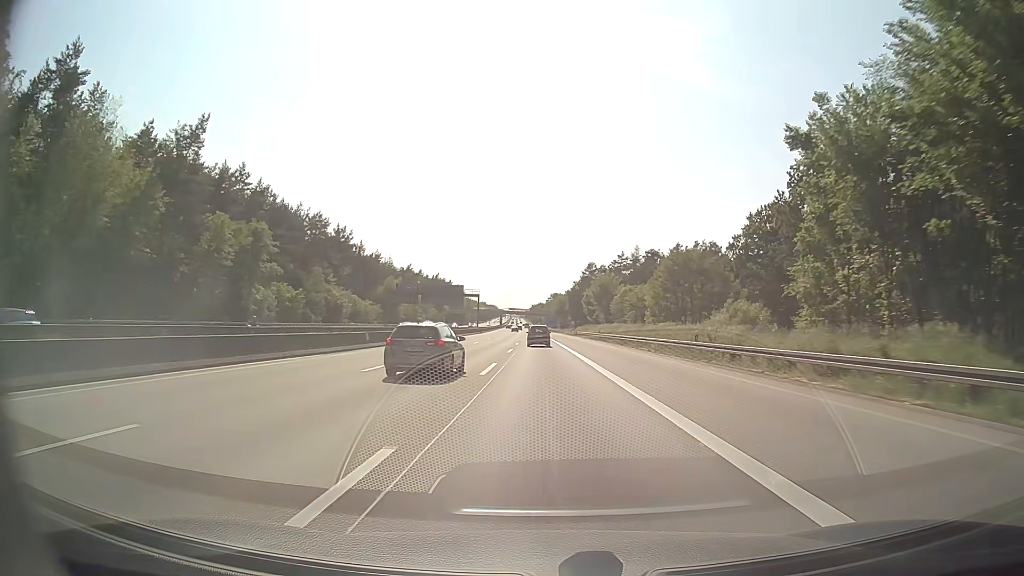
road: motorway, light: Day
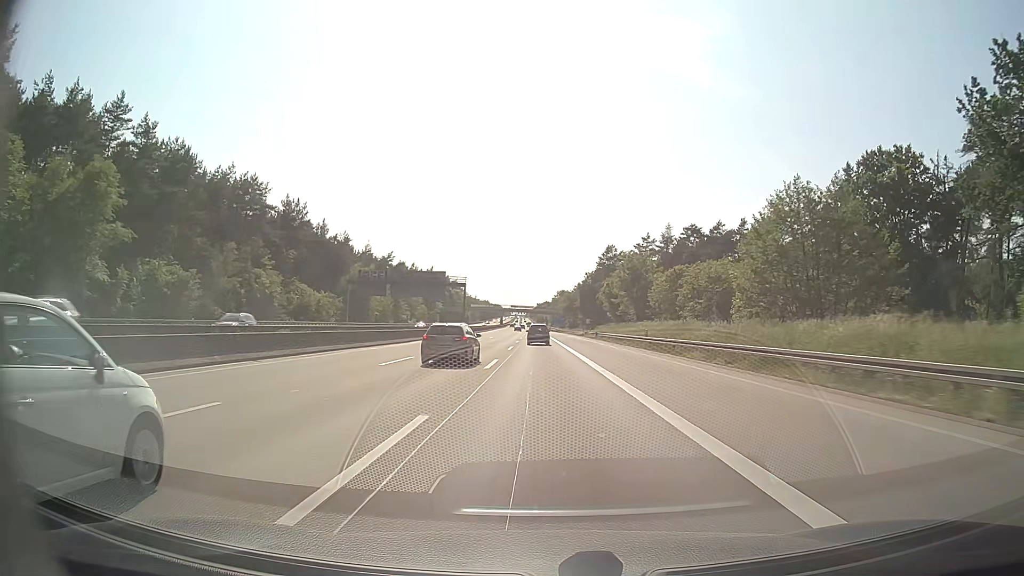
(-0.1, +33.5) m; 0°
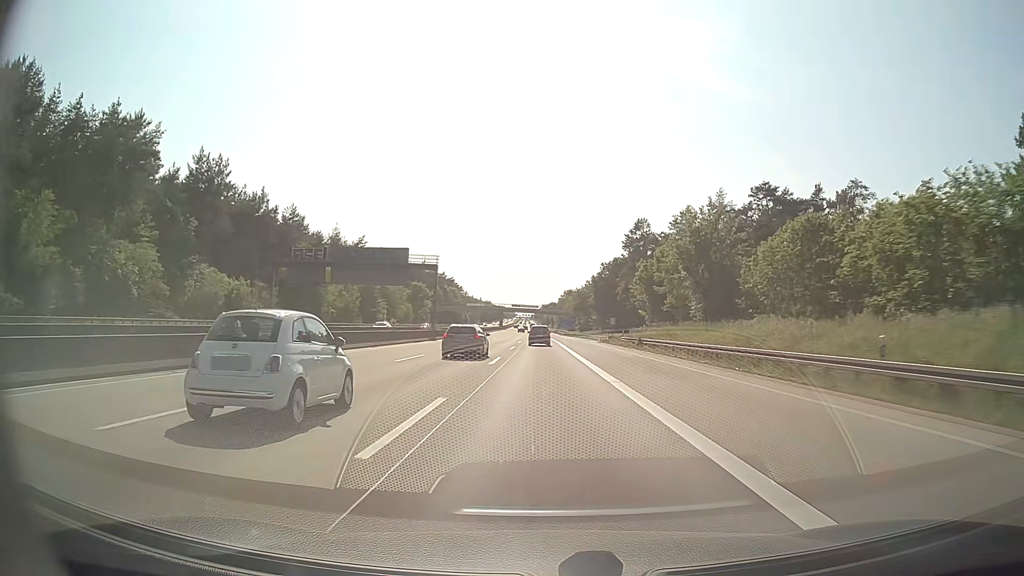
(-0.1, +33.5) m; 0°
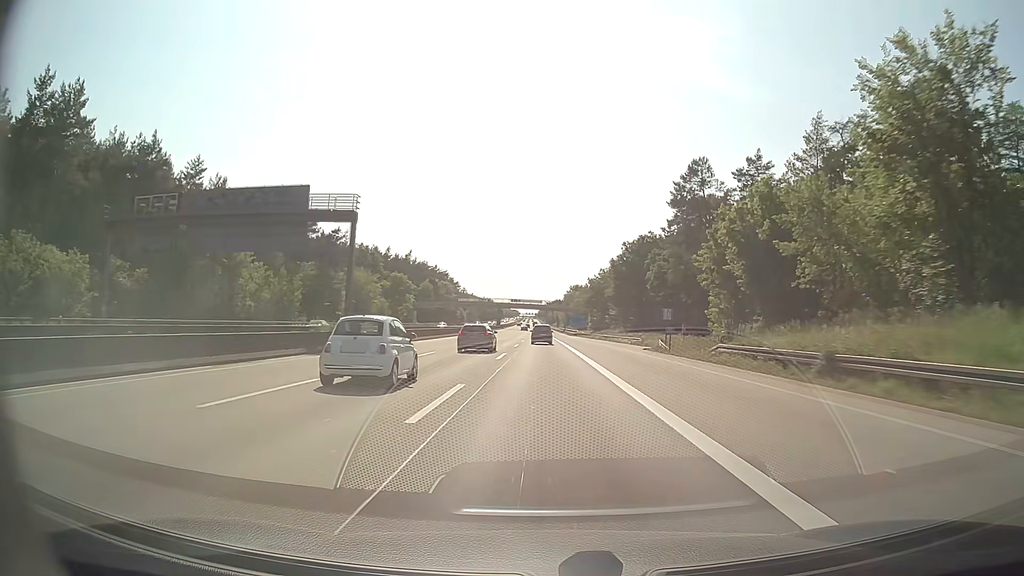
(-0.1, +33.5) m; 0°
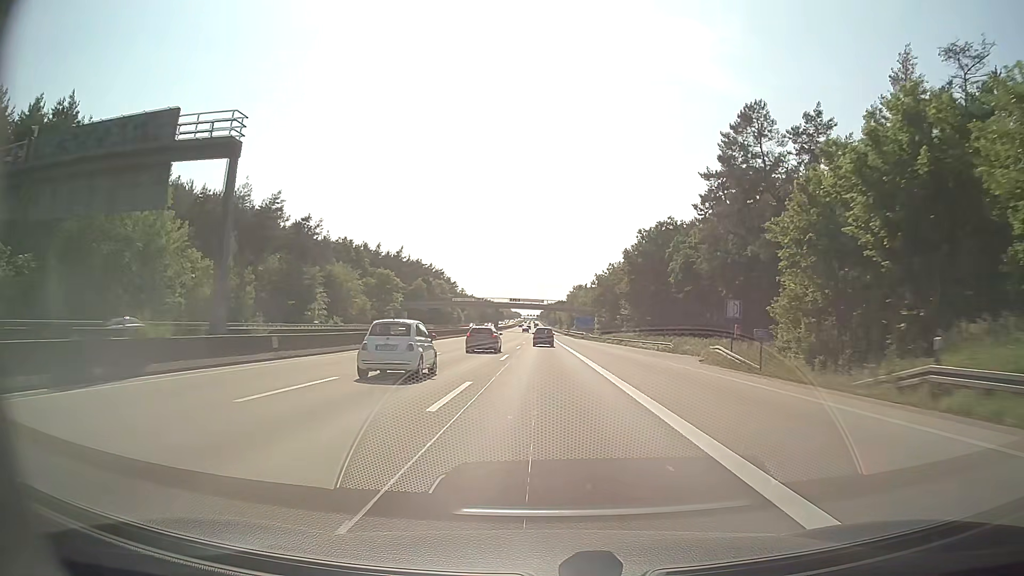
(0.0, +16.8) m; 0°
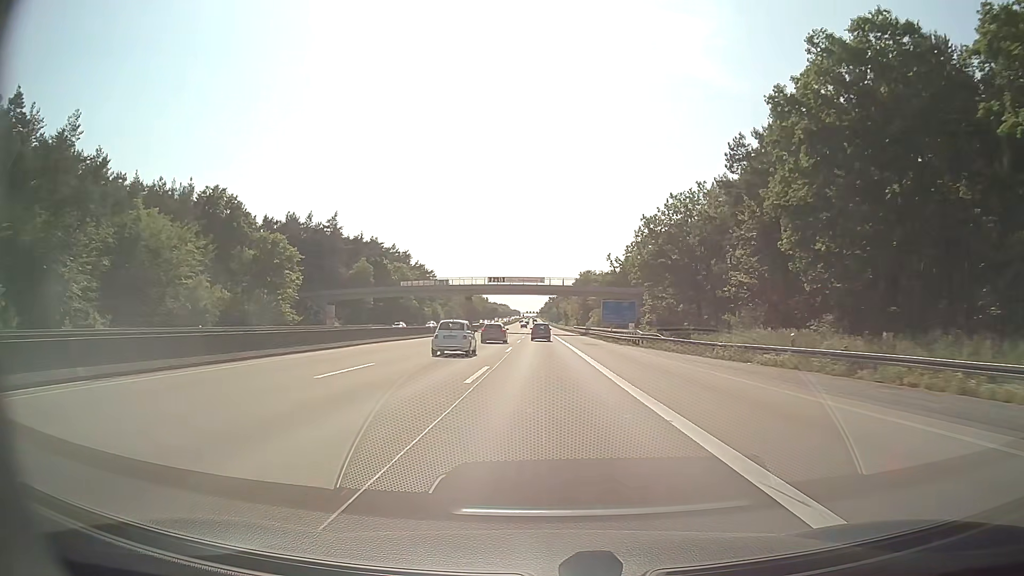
(0.0, +67.1) m; 0°
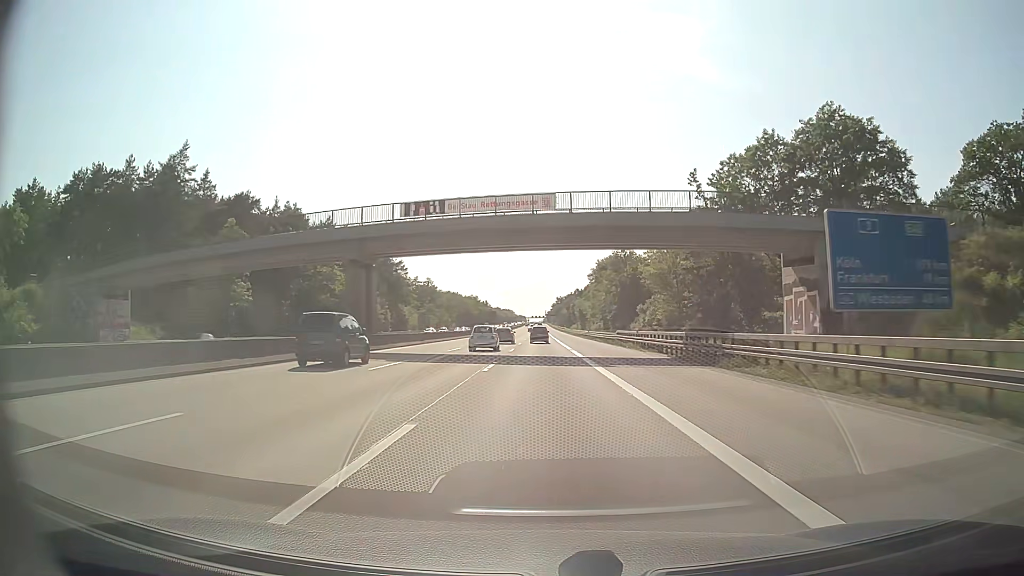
(-0.3, +67.1) m; -1°
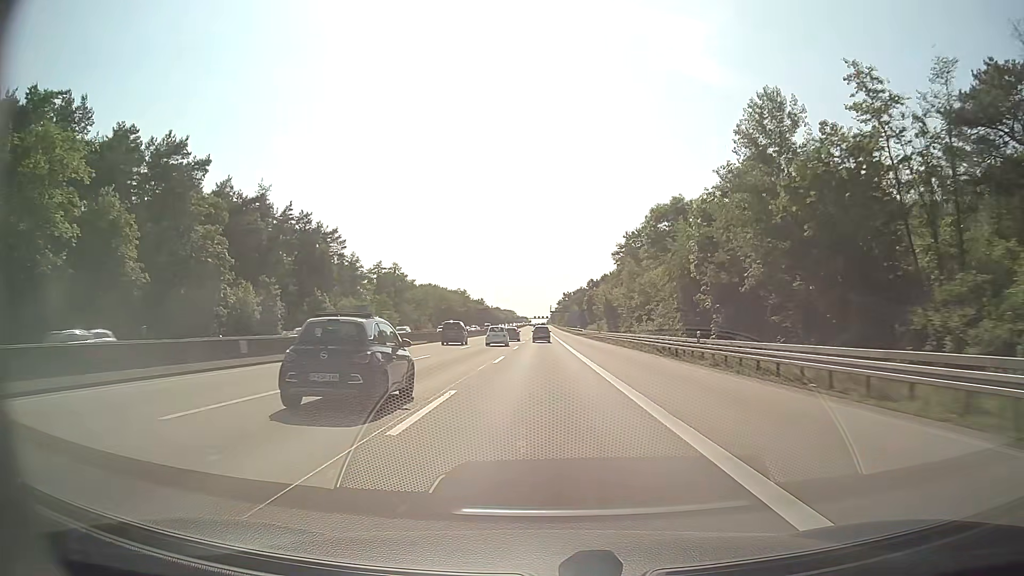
(-0.3, +67.0) m; 0°
(0, +10) (0, +20) (0, +30) (0, +40) (0, +50) (0, +60) (0, +70) (0, +80) (0, +90) (0, +100) m
